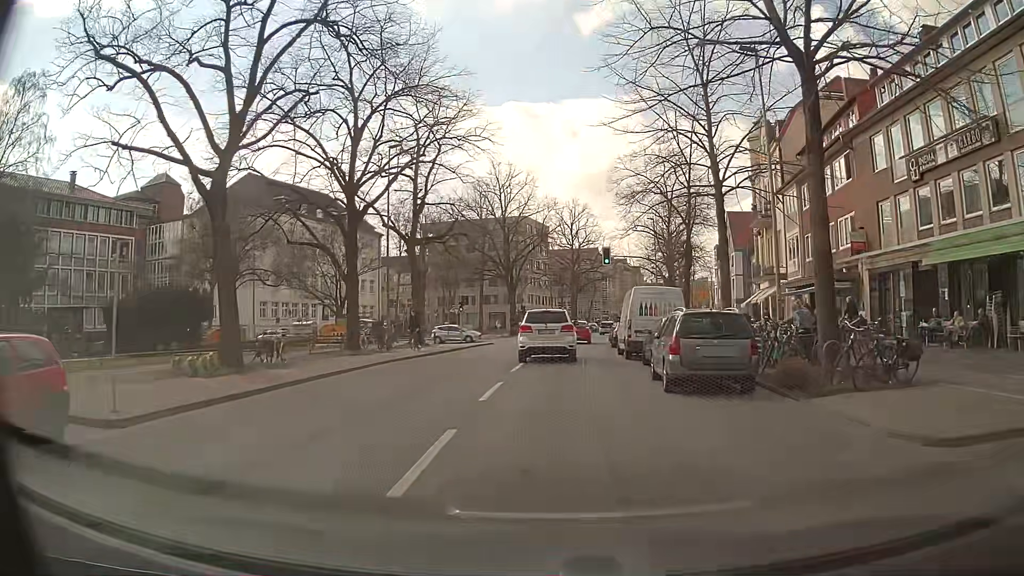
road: secondary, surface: asphalt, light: Day
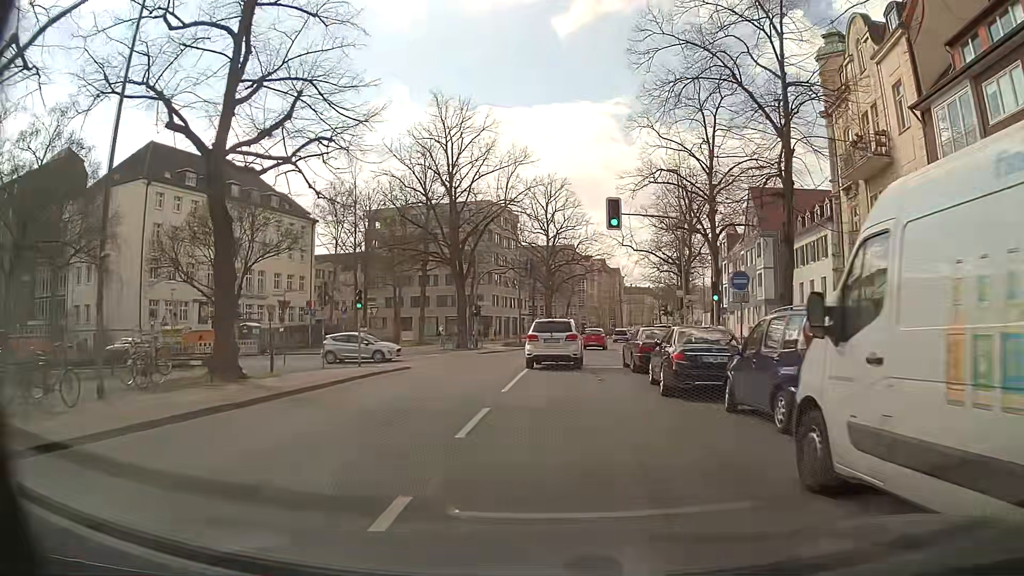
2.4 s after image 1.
(+0.2, +21.8) m; +2°
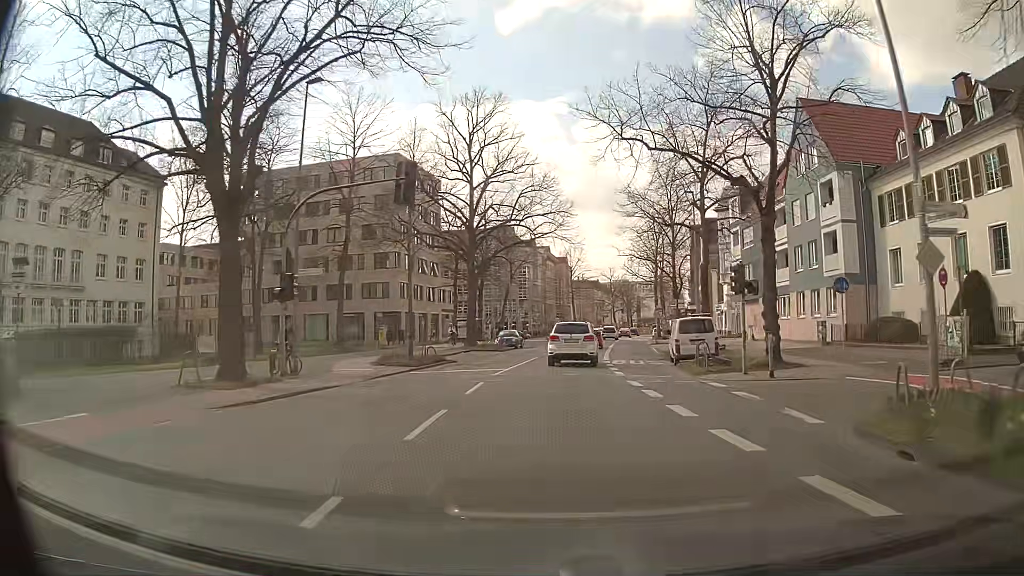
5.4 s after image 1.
(+1.0, +29.2) m; +5°
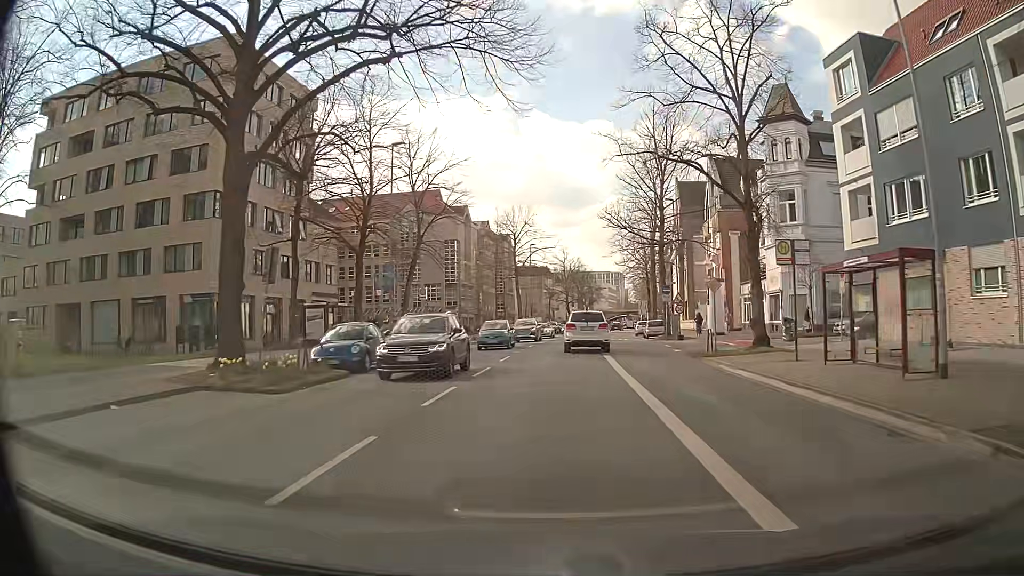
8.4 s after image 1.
(+1.2, +33.2) m; +4°
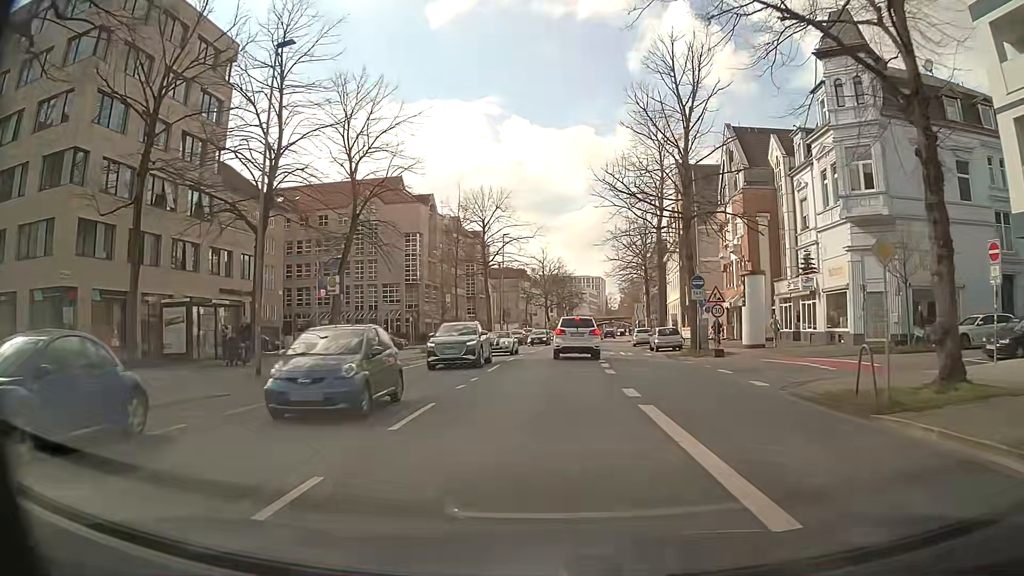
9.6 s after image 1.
(+0.4, +13.8) m; +3°
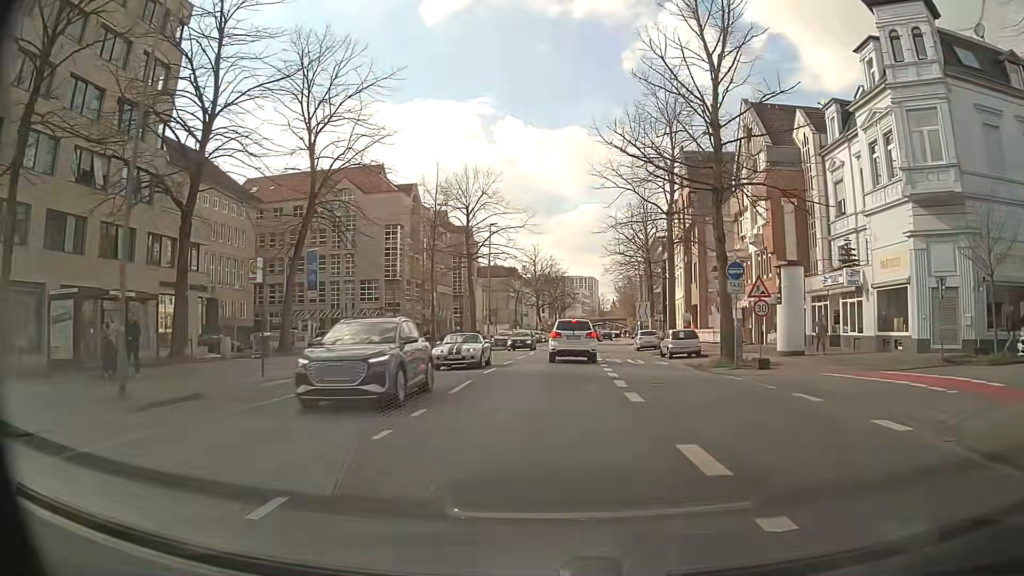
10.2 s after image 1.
(0.0, +6.8) m; 0°
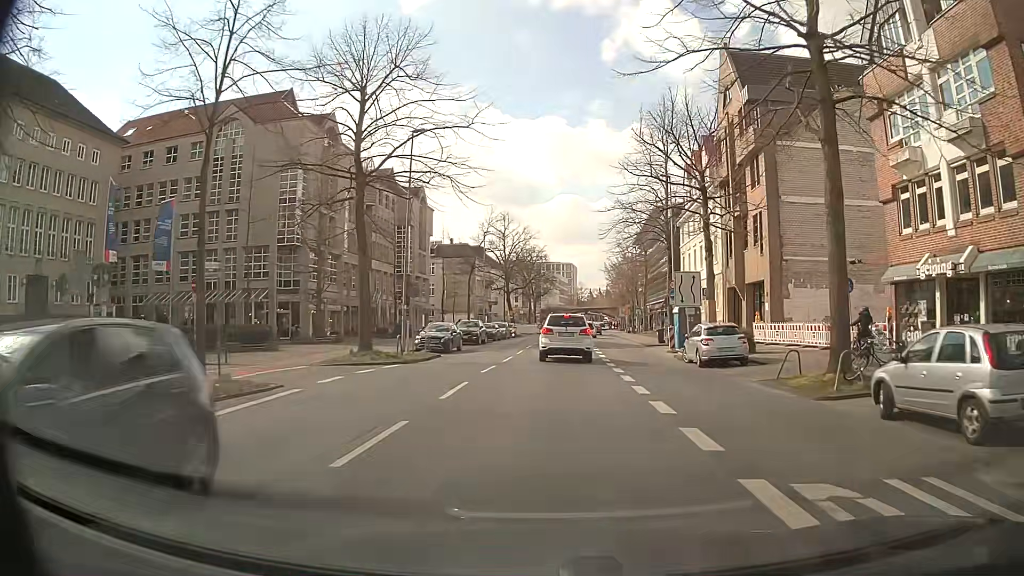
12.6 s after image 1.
(+0.8, +25.7) m; +2°
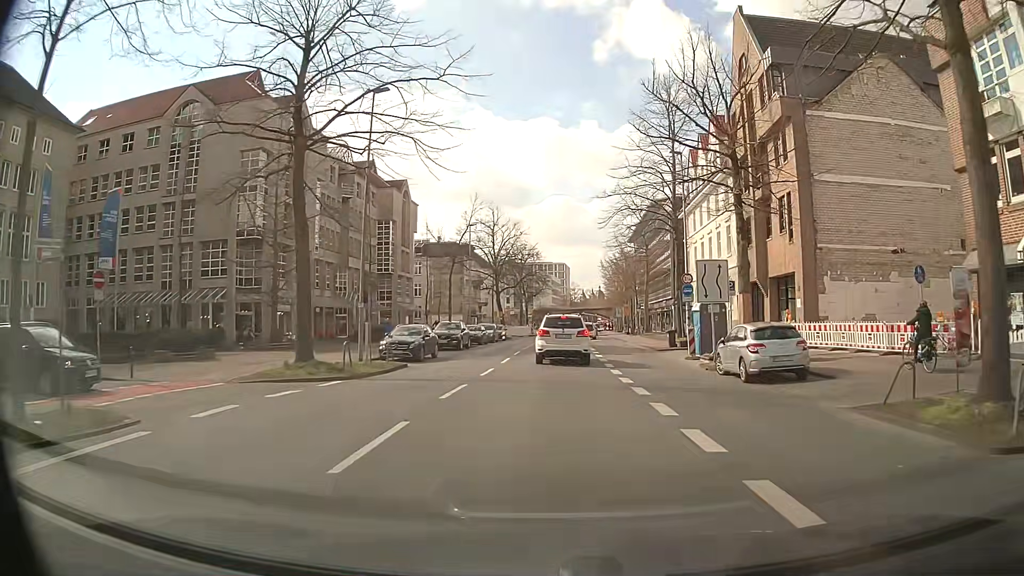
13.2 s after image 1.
(+0.1, +6.1) m; +1°
(0, +10) (0, +20) (0, +30) (+1, +40) (+2, +50) (+3, +60) (+4, +70) (+5, +80) (+5, +90) (+6, +100) m
